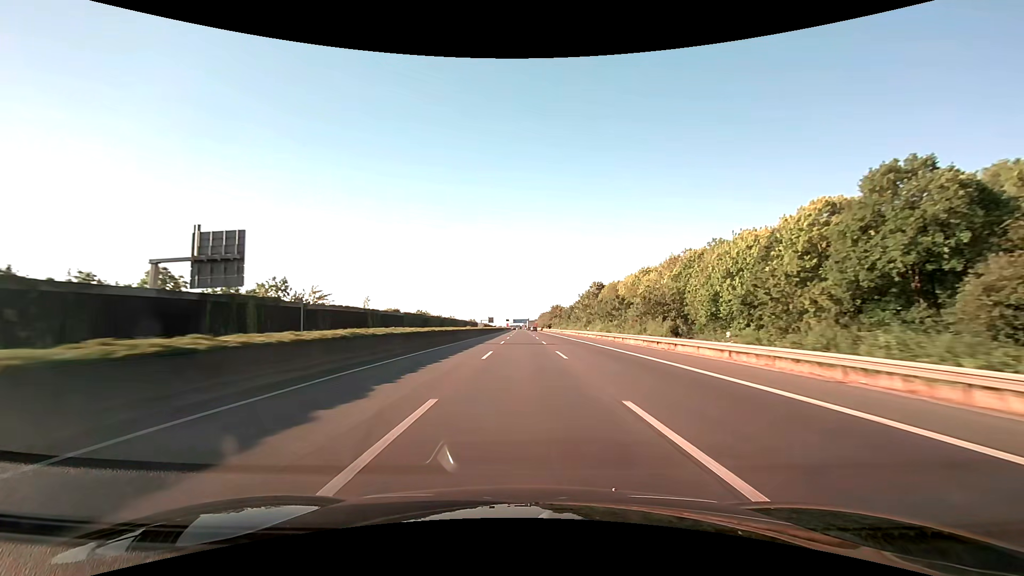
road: motorway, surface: asphalt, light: Day
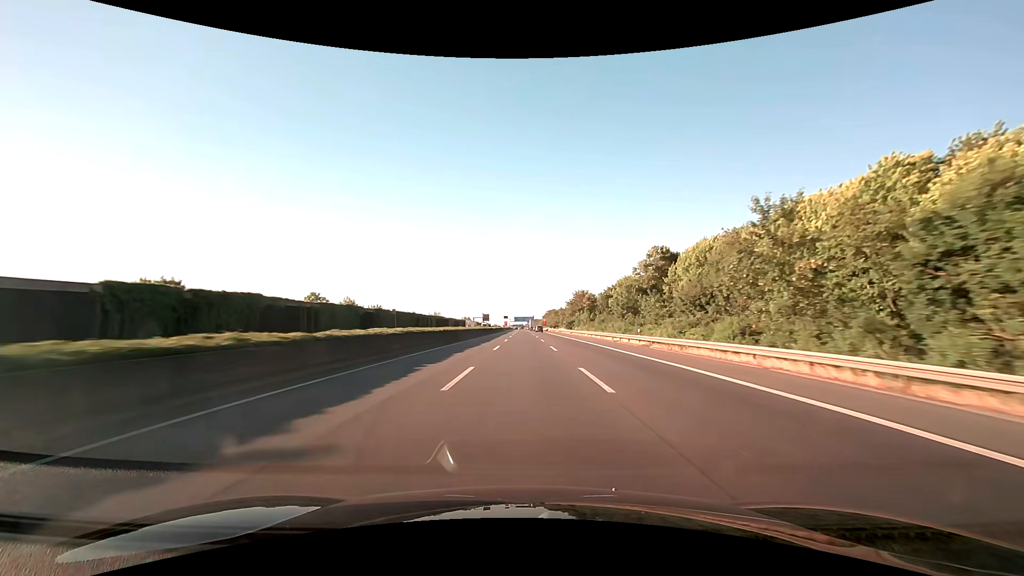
(-0.3, +82.5) m; 0°
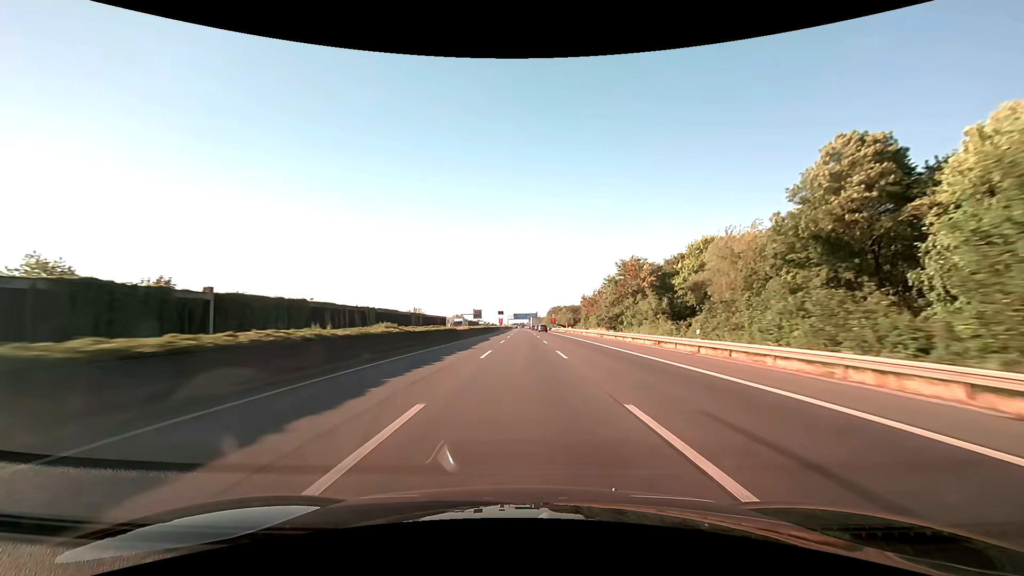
(0.0, +61.9) m; 0°
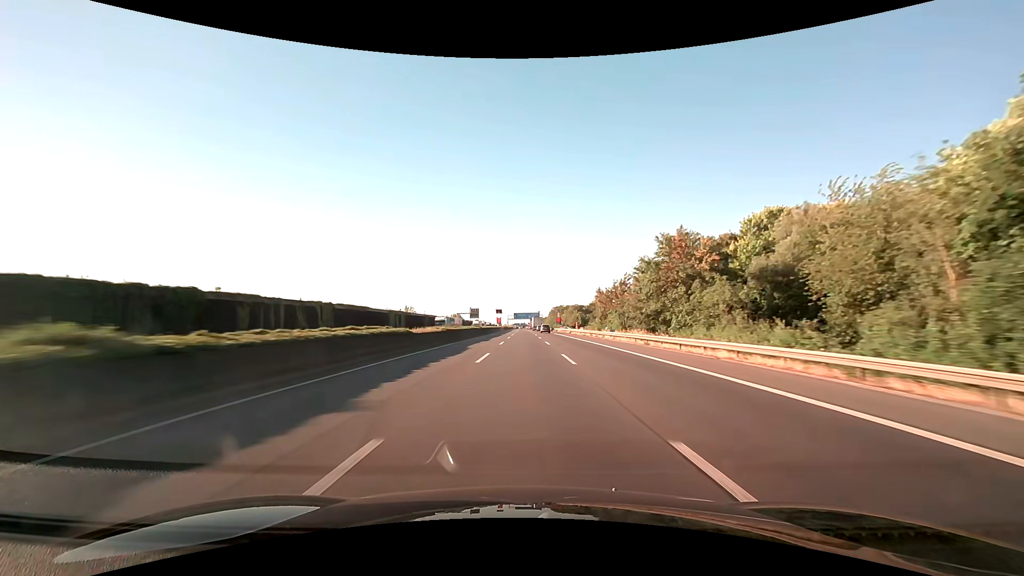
(0.0, +20.7) m; 0°
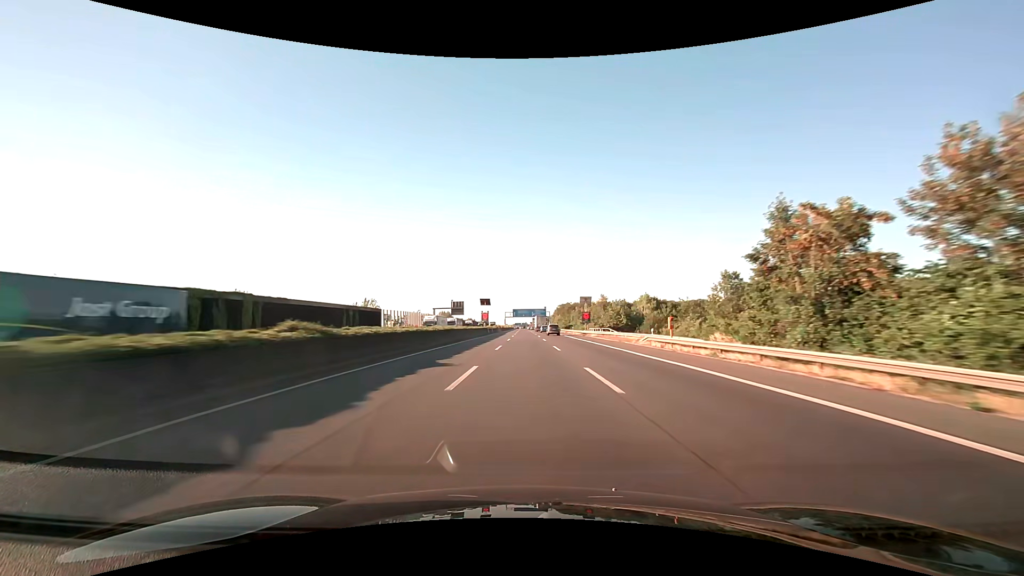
(-0.2, +62.0) m; 0°
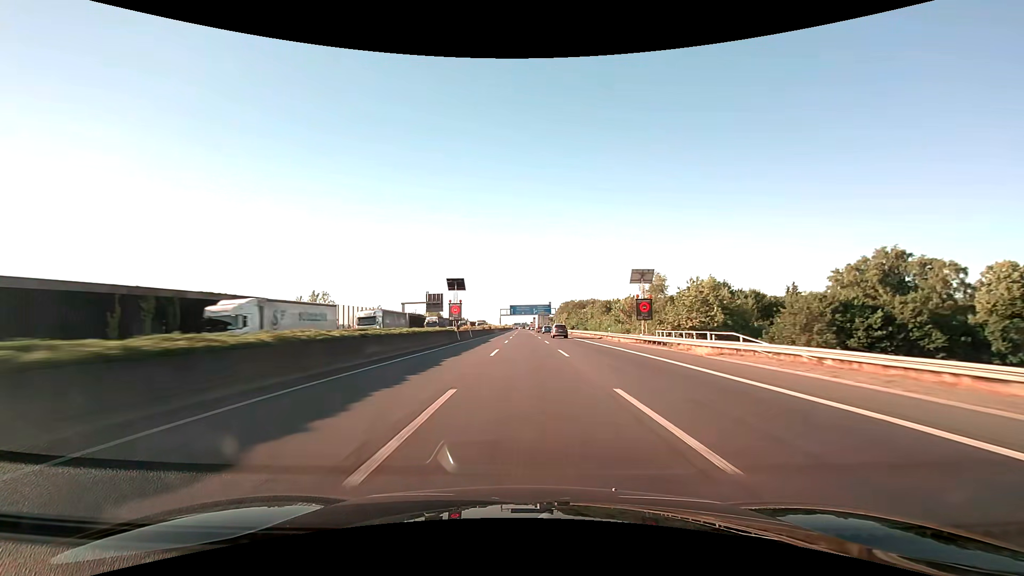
(-0.1, +41.3) m; 0°
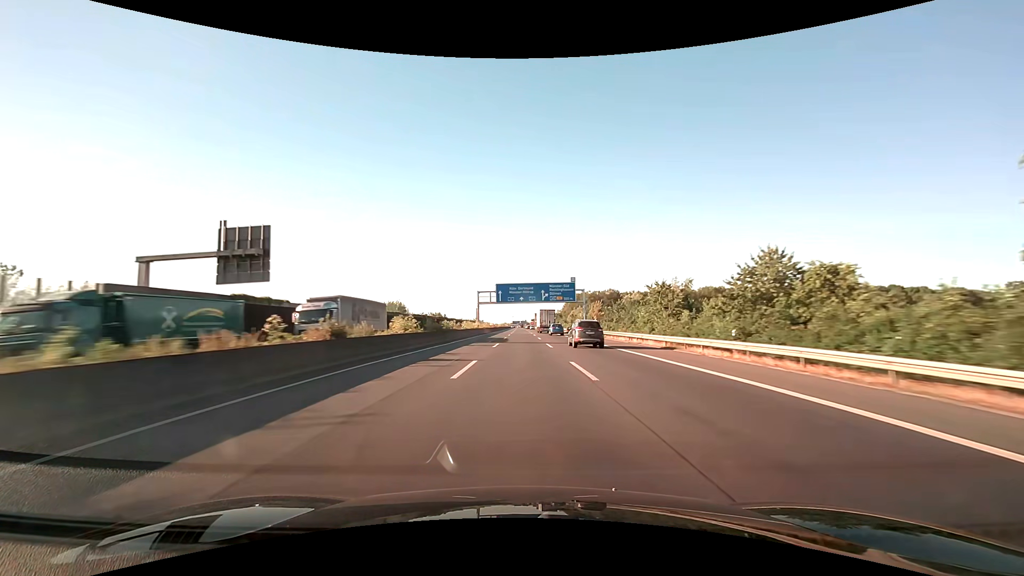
(+0.1, +82.7) m; 0°
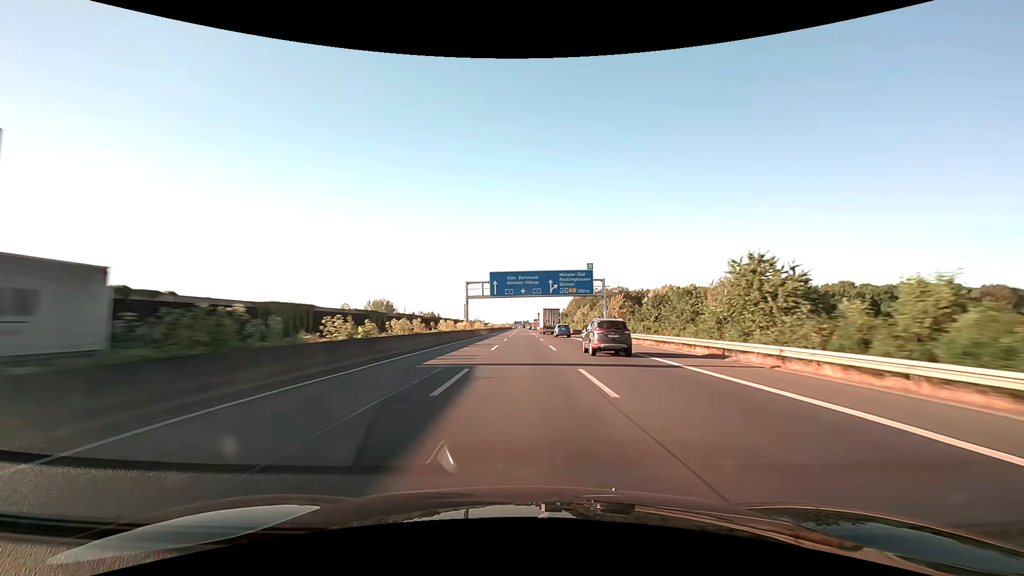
(0.0, +20.7) m; 0°
(0, +10) (0, +20) (0, +30) (0, +40) (0, +50) (0, +60) (0, +70) (0, +80) (0, +90) (-1, +100) m
